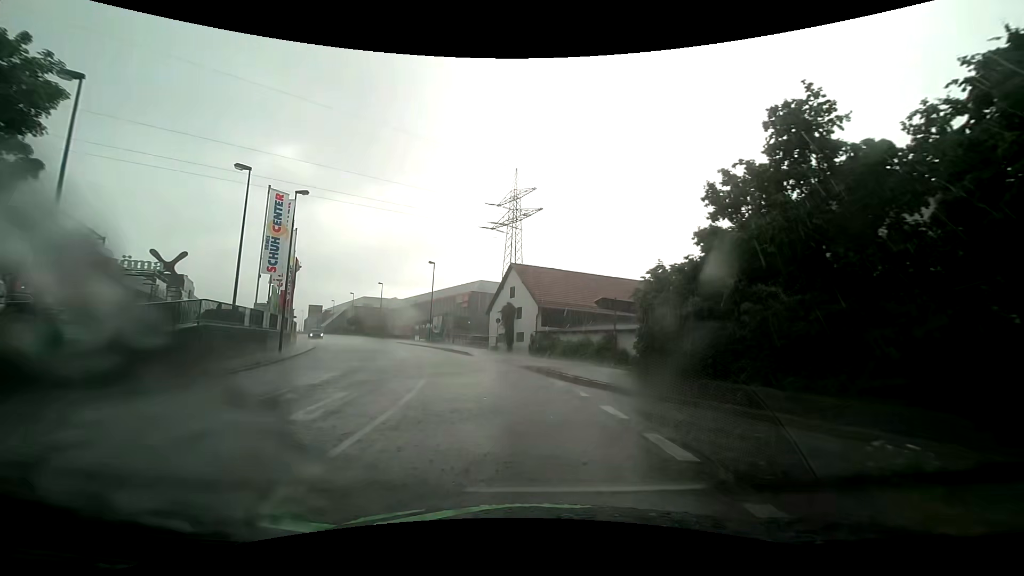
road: tertiary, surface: asphalt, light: Day
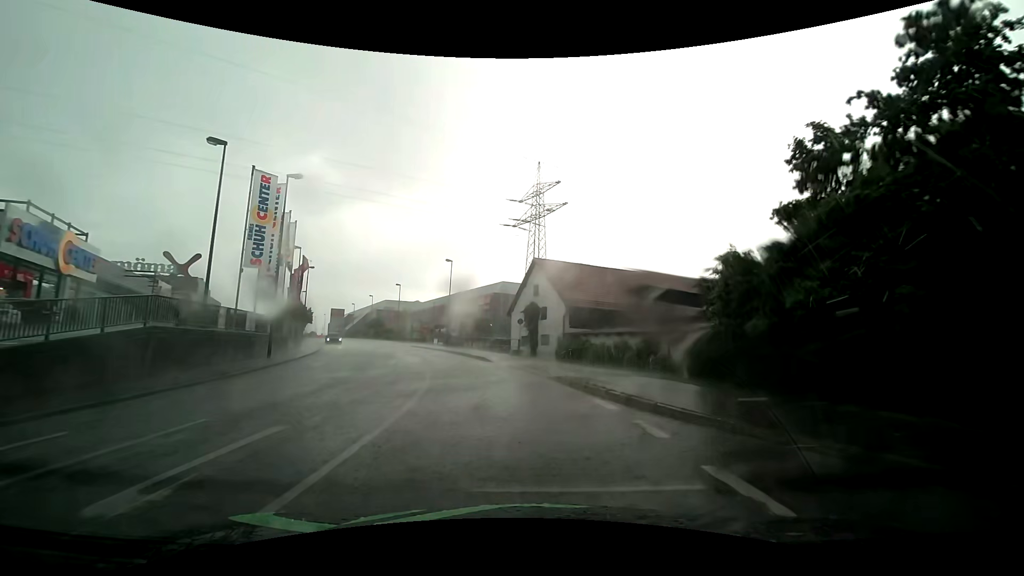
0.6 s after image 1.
(-0.1, +4.6) m; -2°
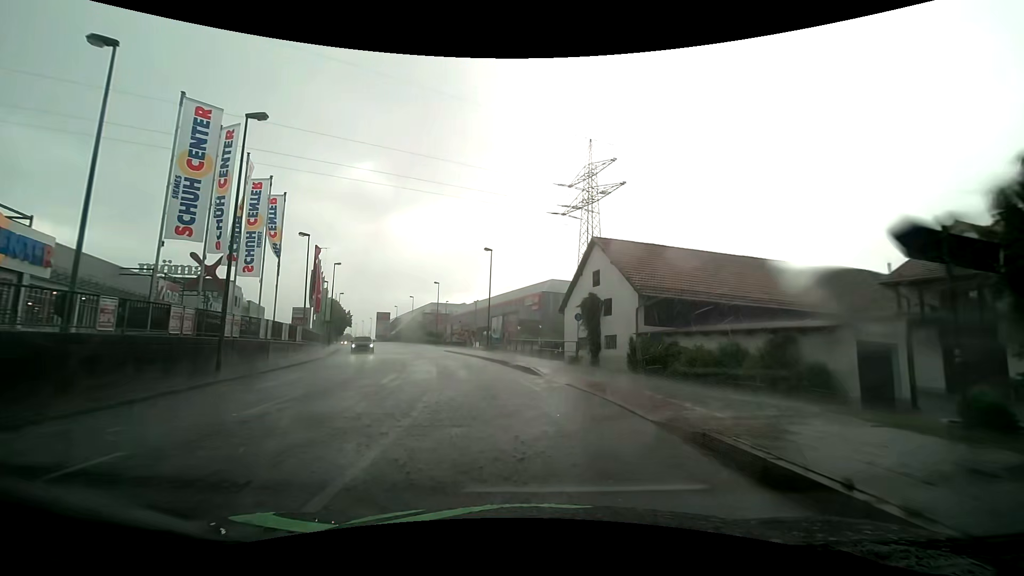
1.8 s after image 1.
(-0.4, +9.2) m; -6°
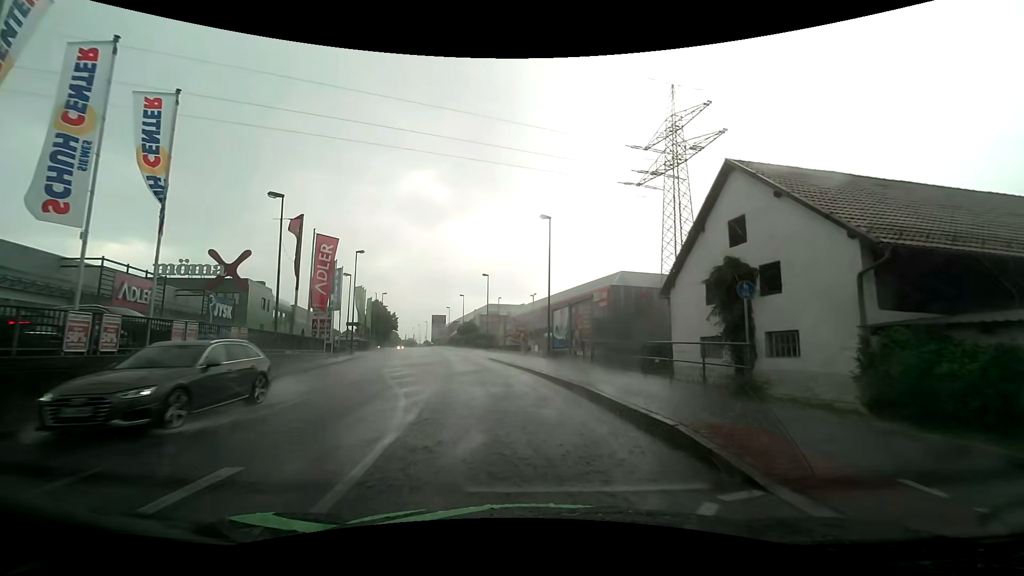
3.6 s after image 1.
(-0.8, +13.6) m; -7°
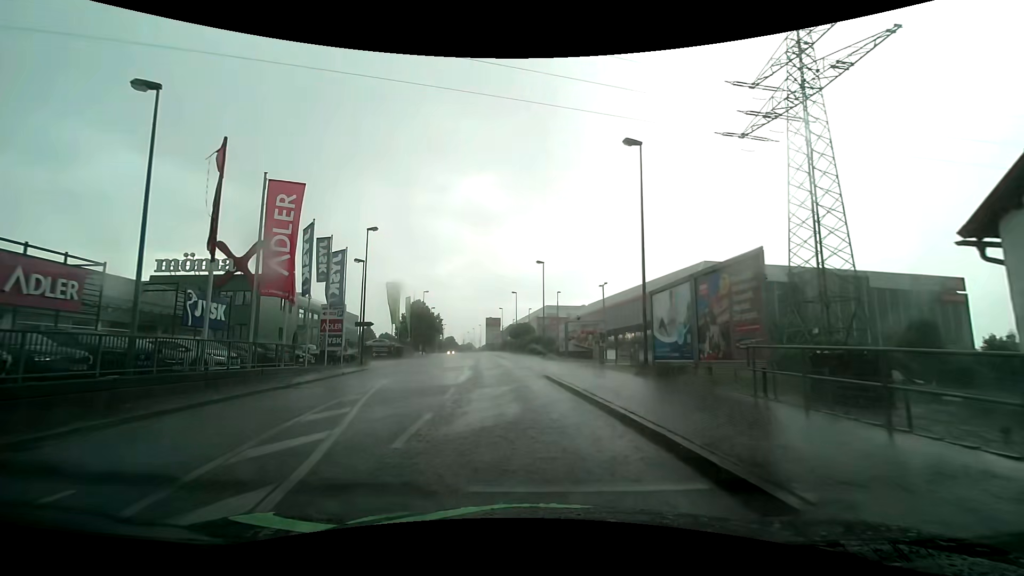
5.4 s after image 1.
(-0.7, +13.4) m; -6°
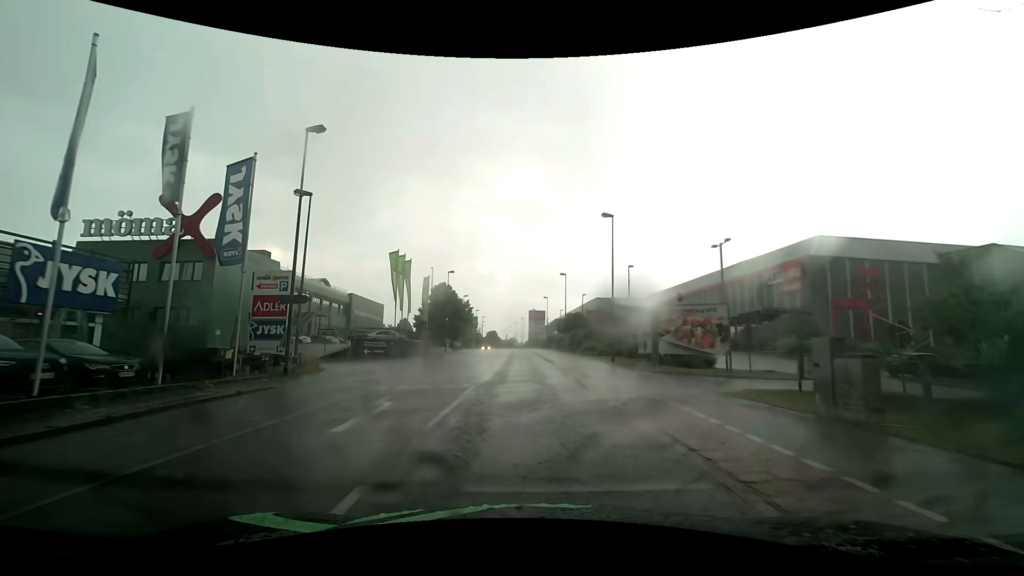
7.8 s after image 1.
(-1.1, +17.4) m; -6°
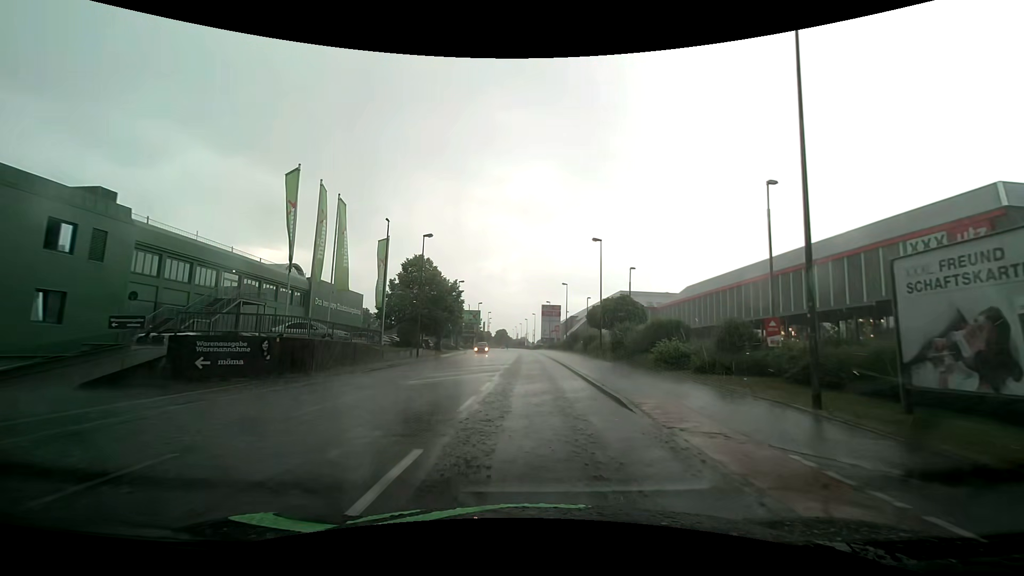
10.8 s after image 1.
(-0.1, +21.3) m; 0°
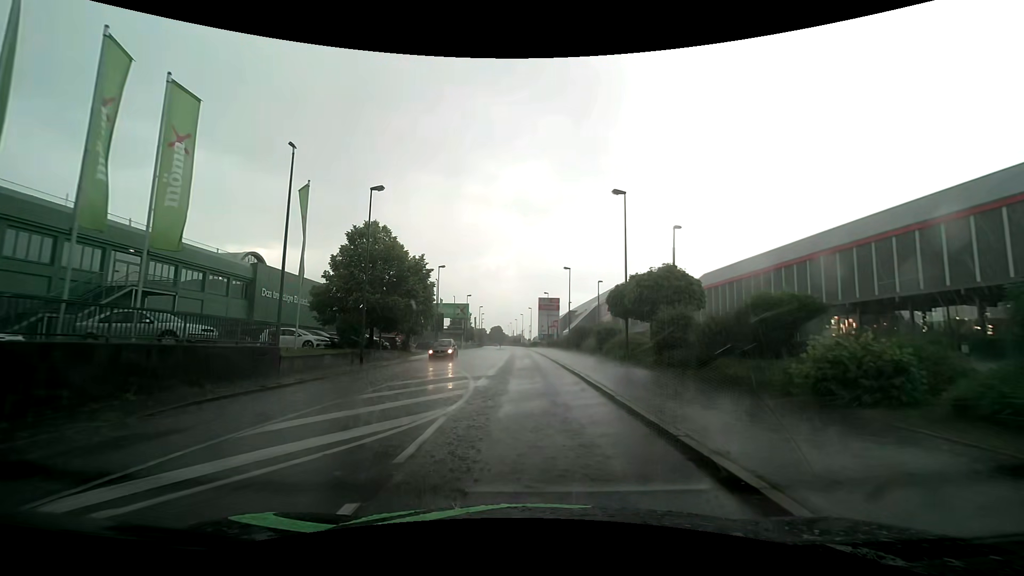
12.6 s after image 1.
(-0.1, +12.5) m; 0°
(0, +10) (0, +20) (0, +30) (-1, +40) (-1, +50) (-1, +60) (-2, +70) (-2, +80) (-3, +90) (-3, +100) m
